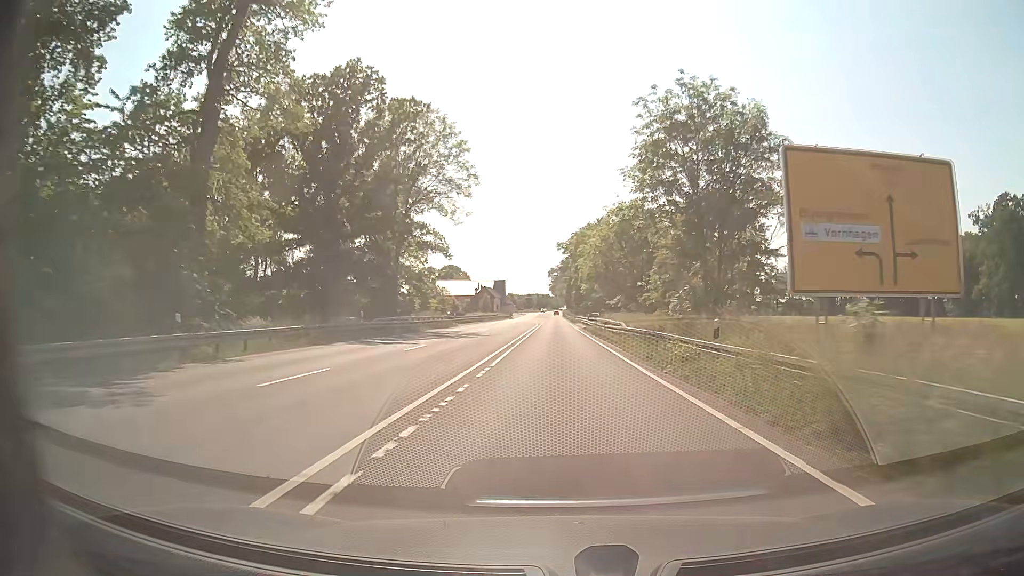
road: primary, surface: asphalt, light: Day
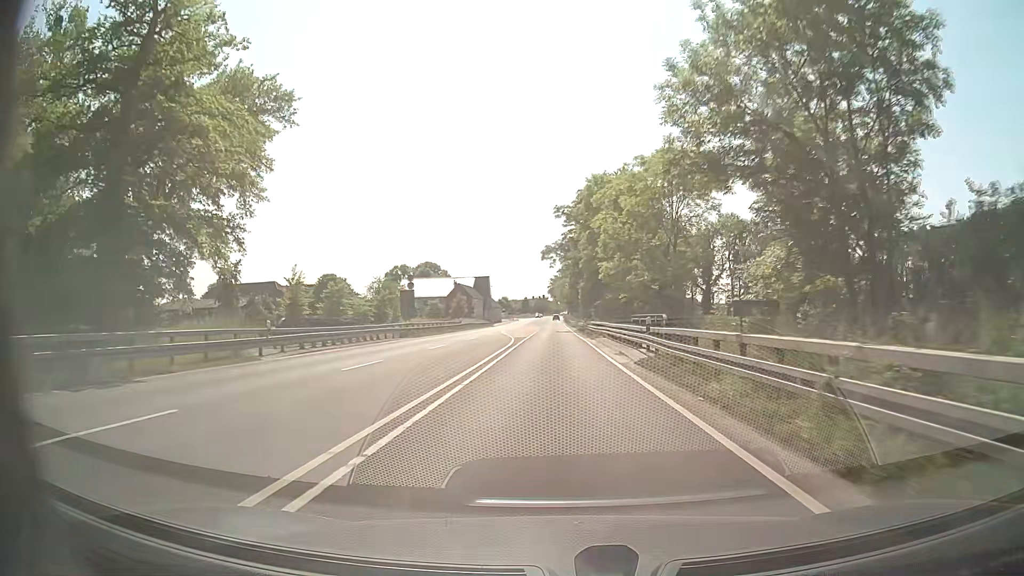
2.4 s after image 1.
(0.0, +43.5) m; 0°
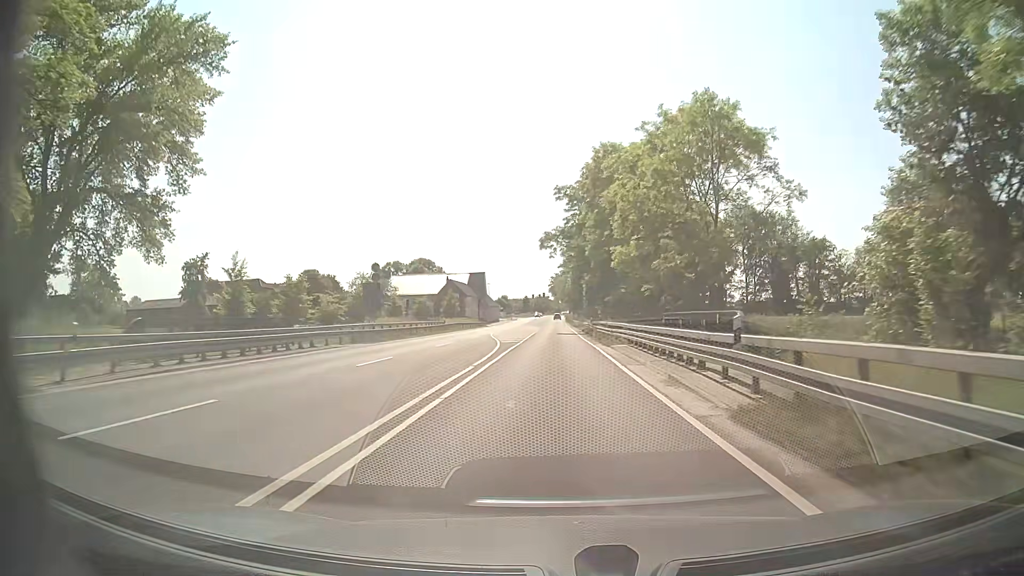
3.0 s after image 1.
(-0.1, +10.9) m; 0°
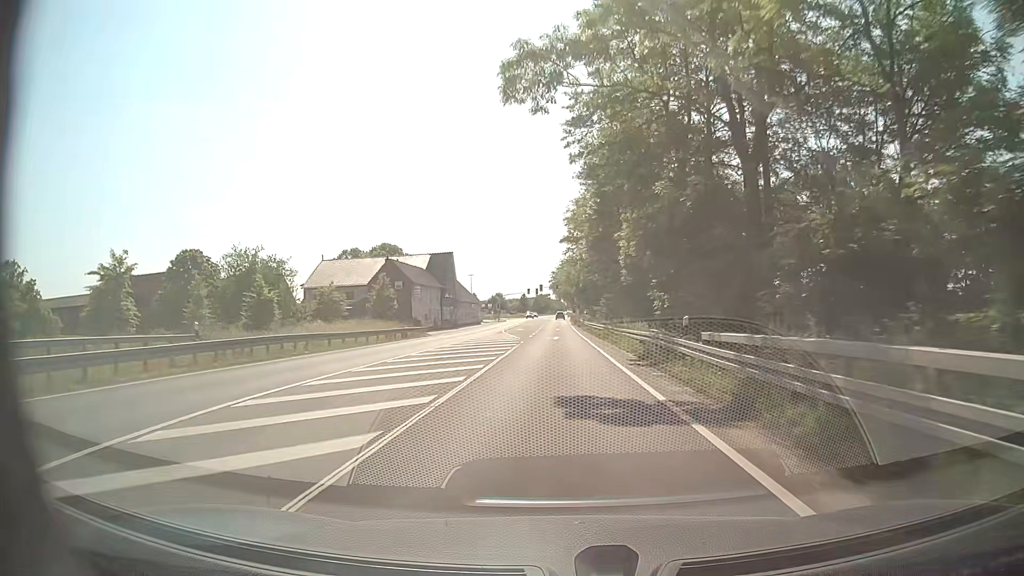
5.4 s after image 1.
(0.0, +43.7) m; 0°
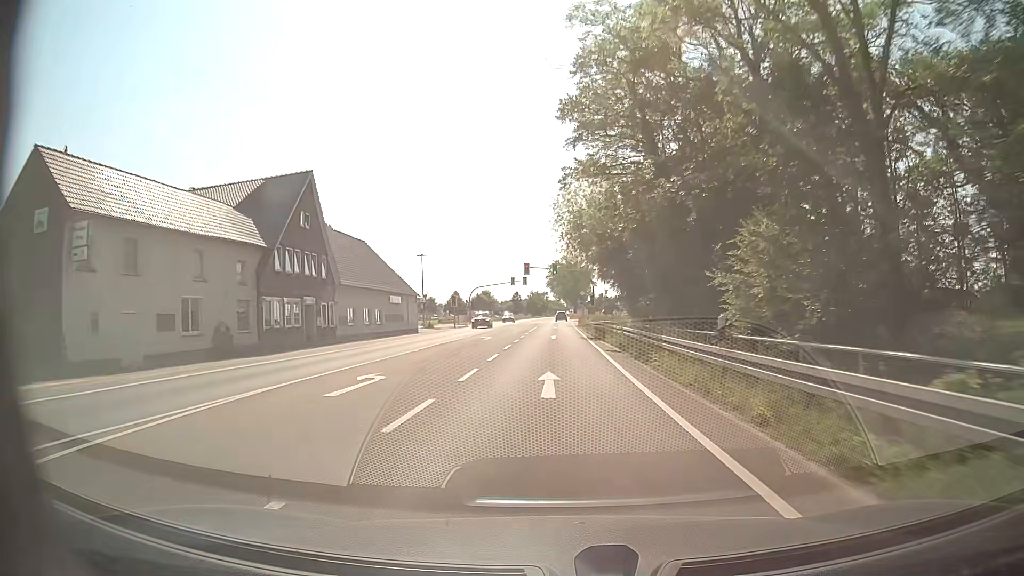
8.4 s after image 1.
(+0.1, +54.7) m; 0°
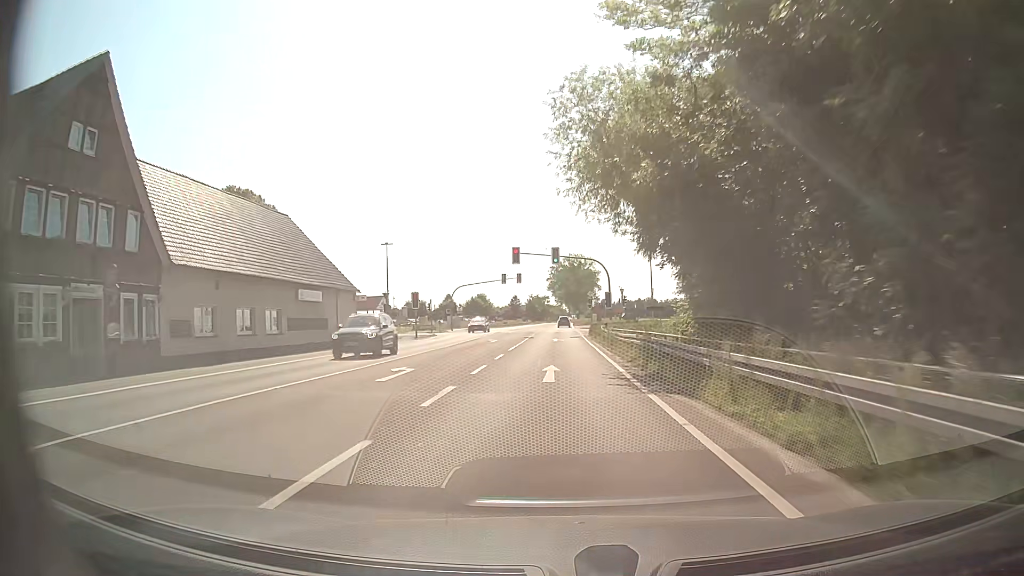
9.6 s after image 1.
(-0.1, +21.8) m; 0°
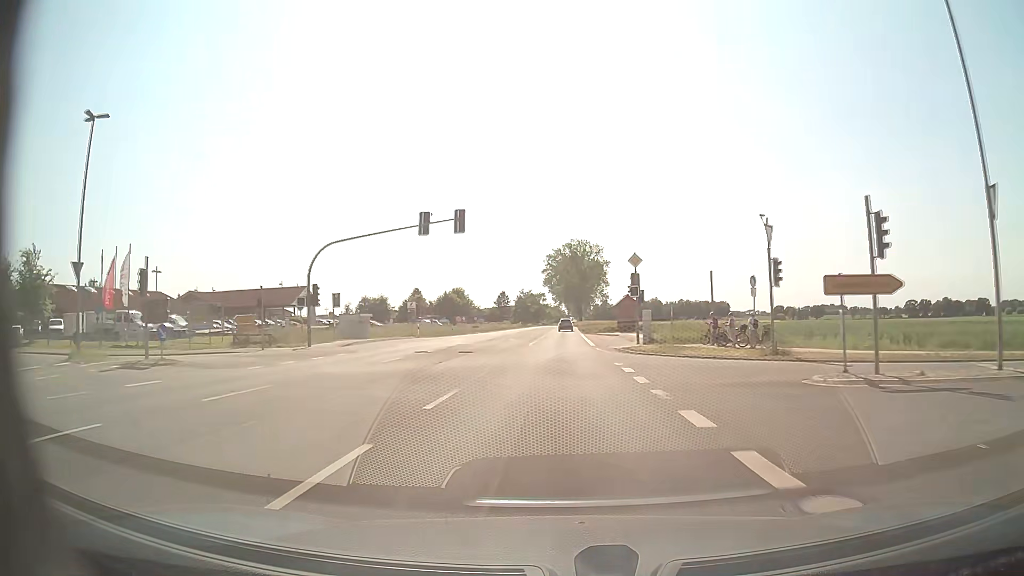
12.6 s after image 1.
(+0.3, +54.4) m; 0°
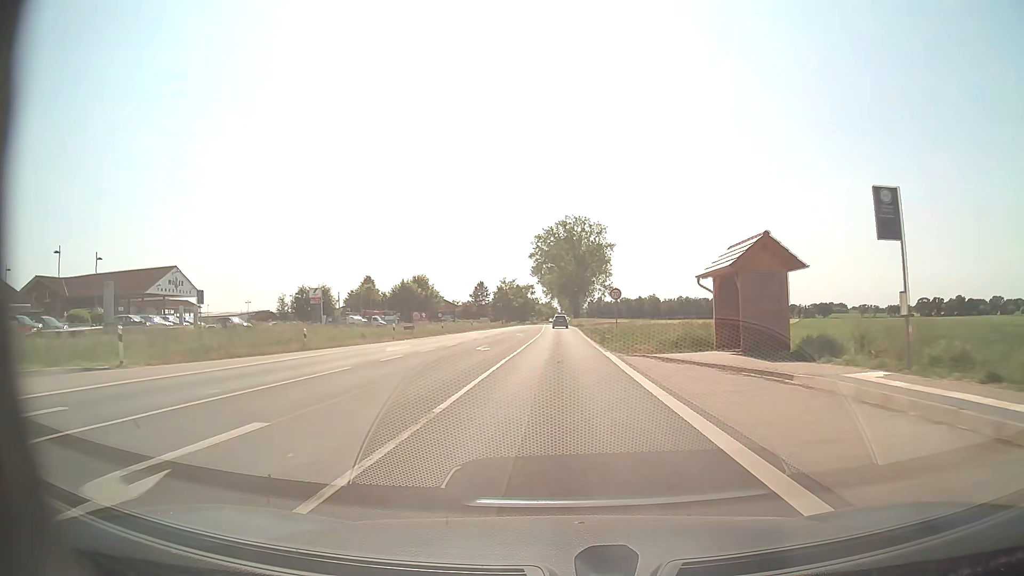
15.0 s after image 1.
(+0.2, +43.6) m; 0°
(0, +10) (0, +20) (0, +30) (0, +40) (0, +50) (0, +60) (0, +70) (0, +80) (0, +90) (0, +100) m
